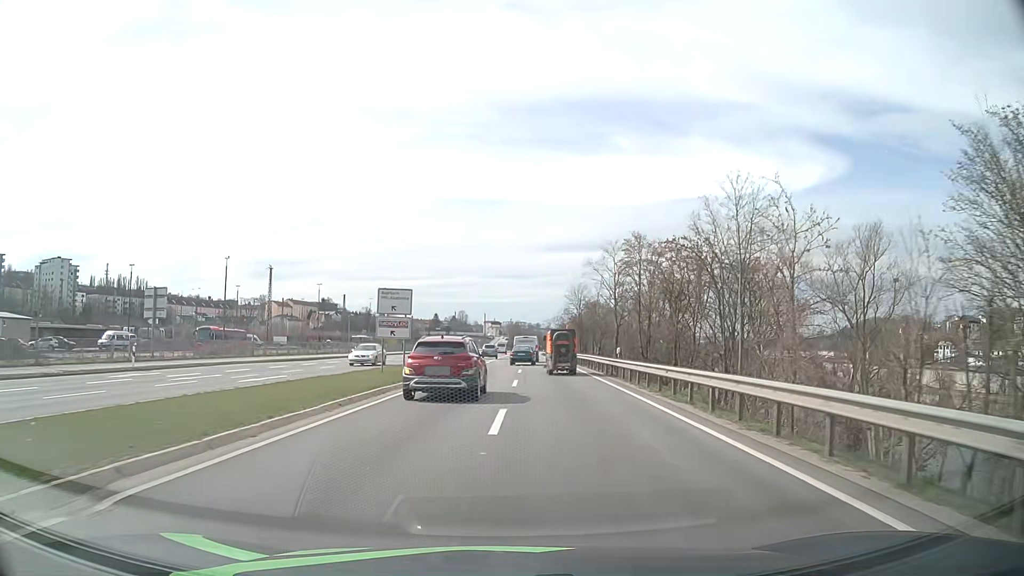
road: primary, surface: asphalt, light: Day
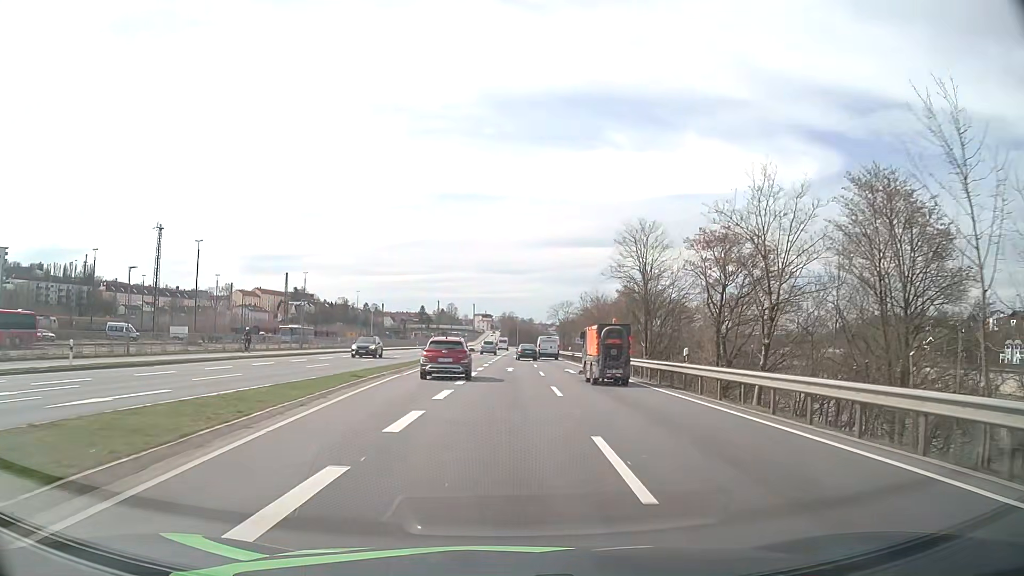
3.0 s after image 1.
(+0.2, +52.7) m; +1°
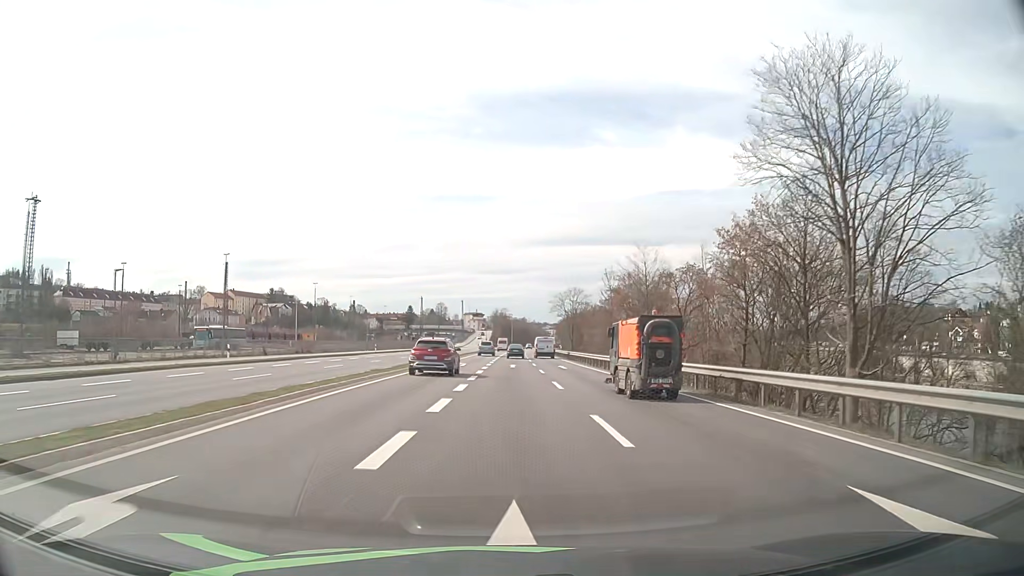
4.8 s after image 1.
(+0.1, +33.1) m; +1°
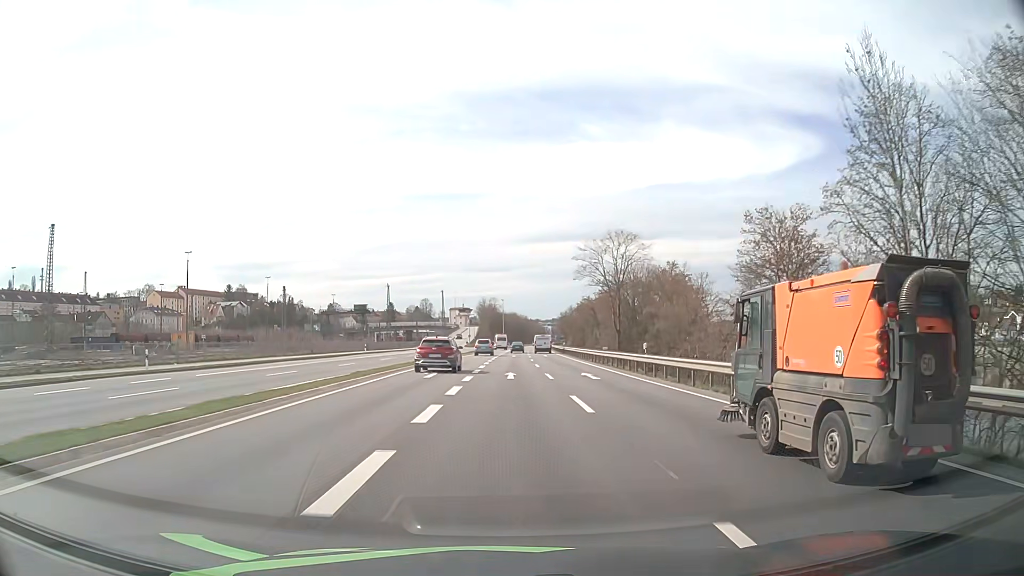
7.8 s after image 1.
(+0.4, +56.1) m; +1°
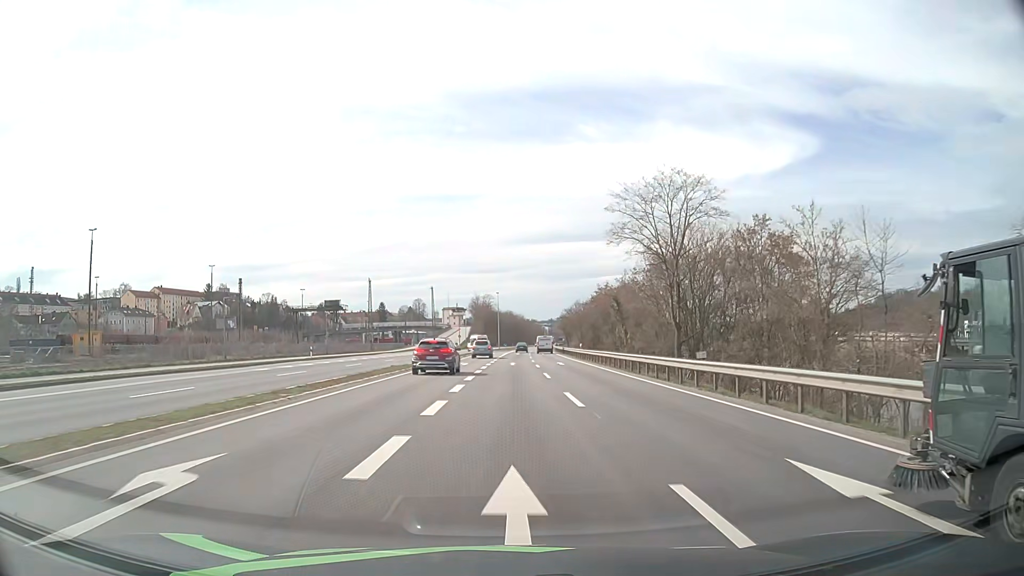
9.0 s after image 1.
(0.0, +22.7) m; 0°
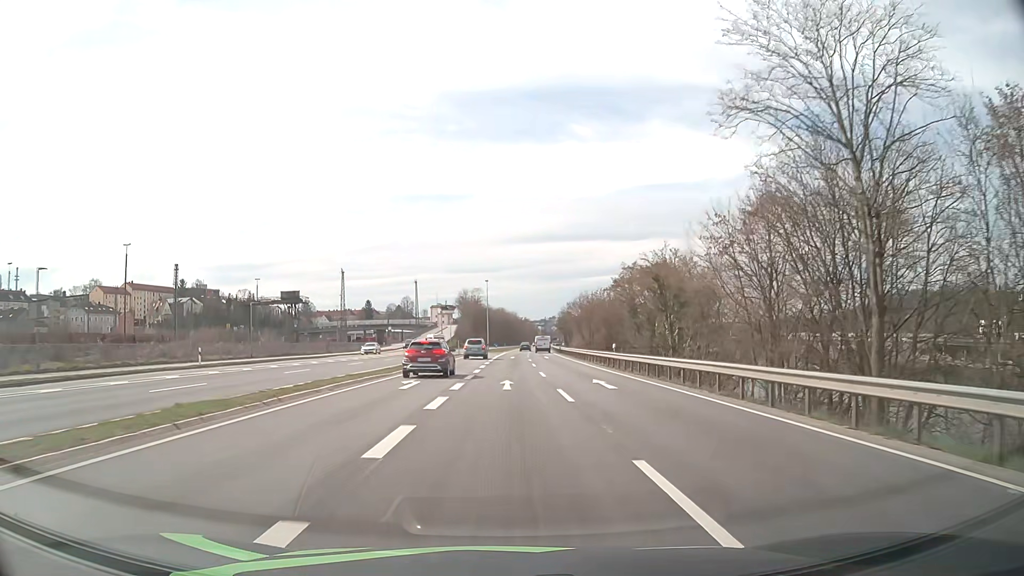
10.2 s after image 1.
(+0.1, +22.7) m; +1°
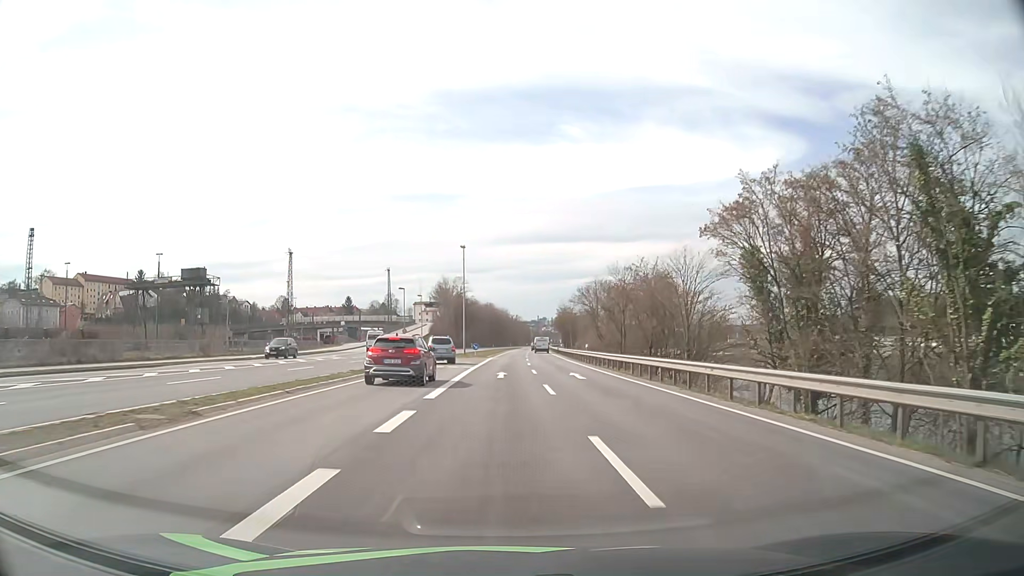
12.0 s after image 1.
(+0.4, +34.2) m; +1°
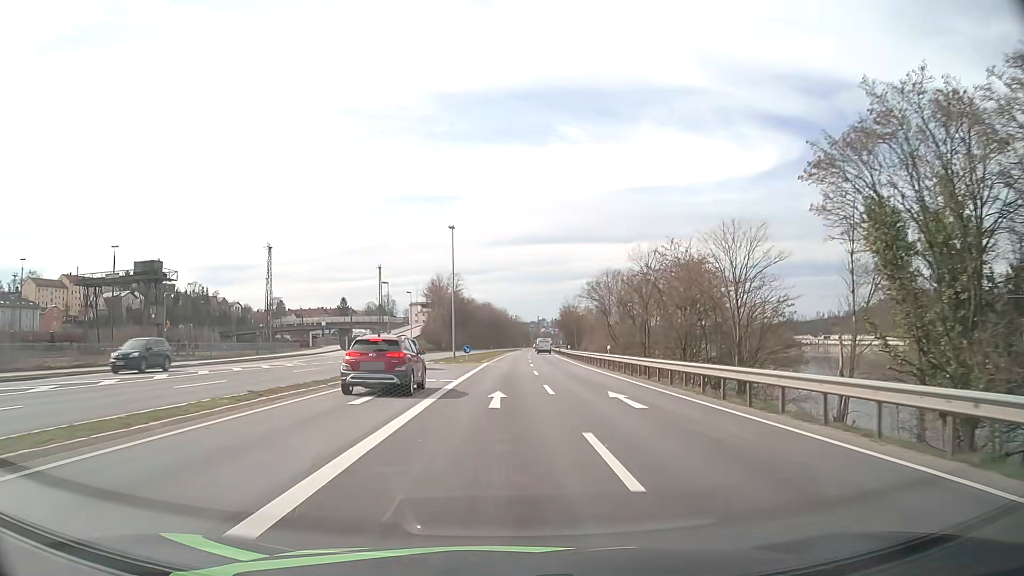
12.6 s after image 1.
(0.0, +11.4) m; 0°
(0, +10) (0, +20) (0, +30) (0, +40) (0, +50) (+1, +60) (+1, +70) (+1, +80) (+1, +90) (+2, +100) m
